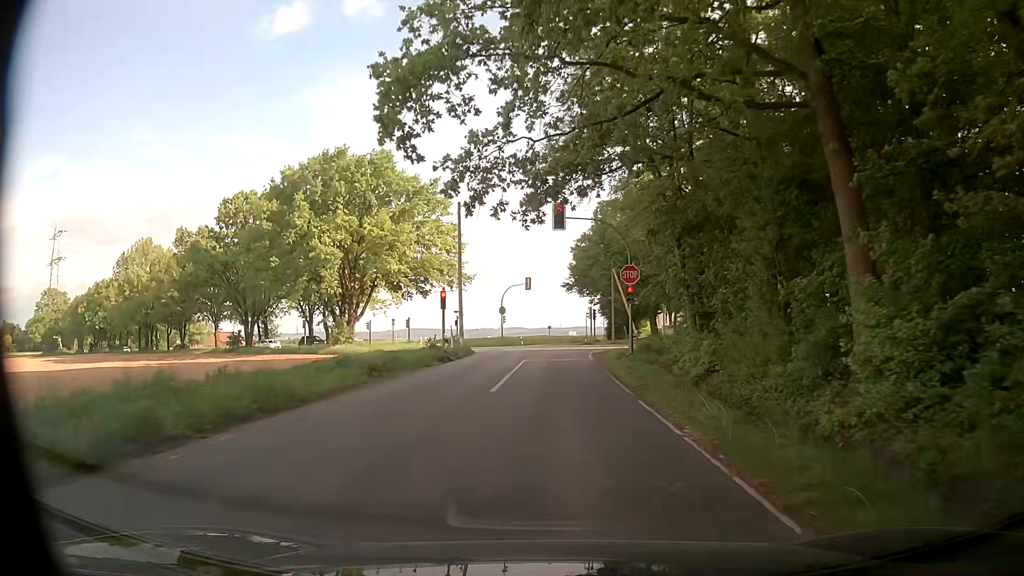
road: tertiary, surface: asphalt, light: Day
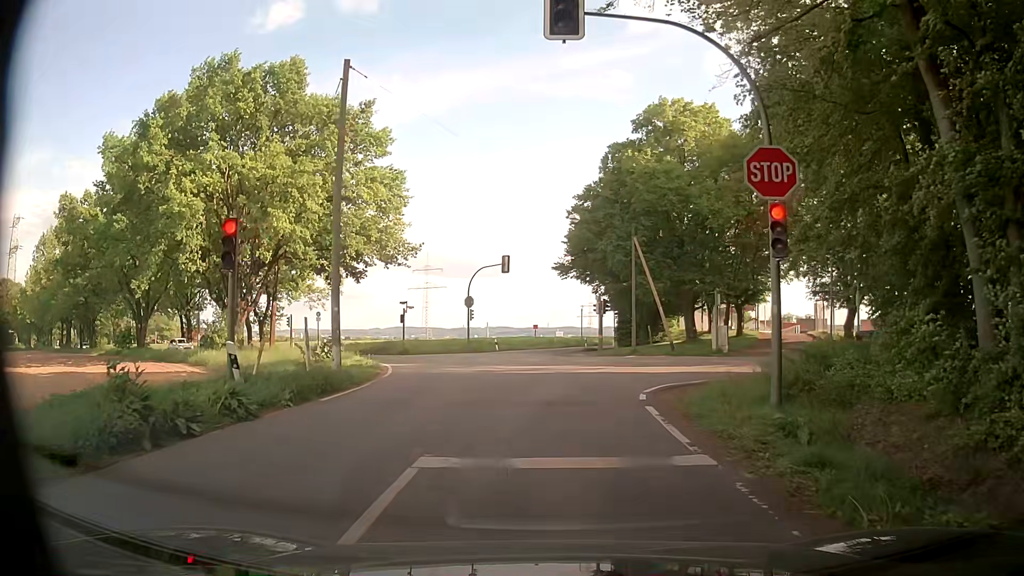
(+0.2, +20.7) m; +1°
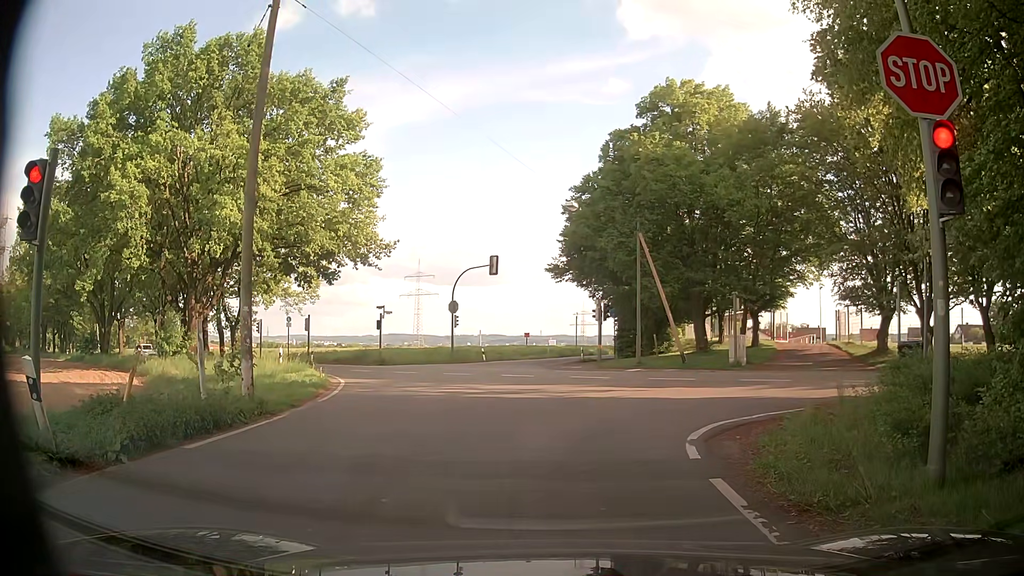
(0.0, +4.6) m; +1°
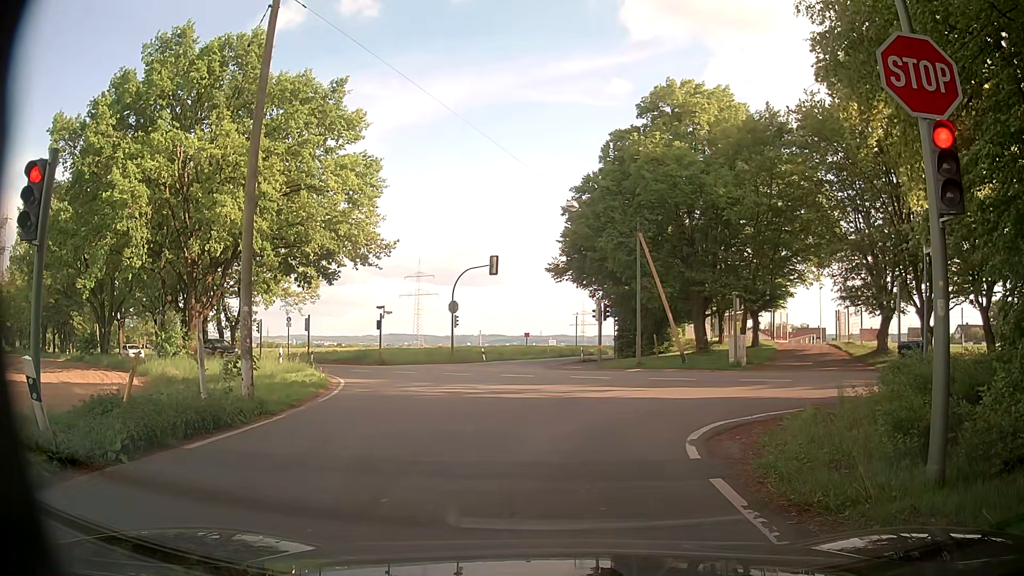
(0.0, +0.1) m; 0°
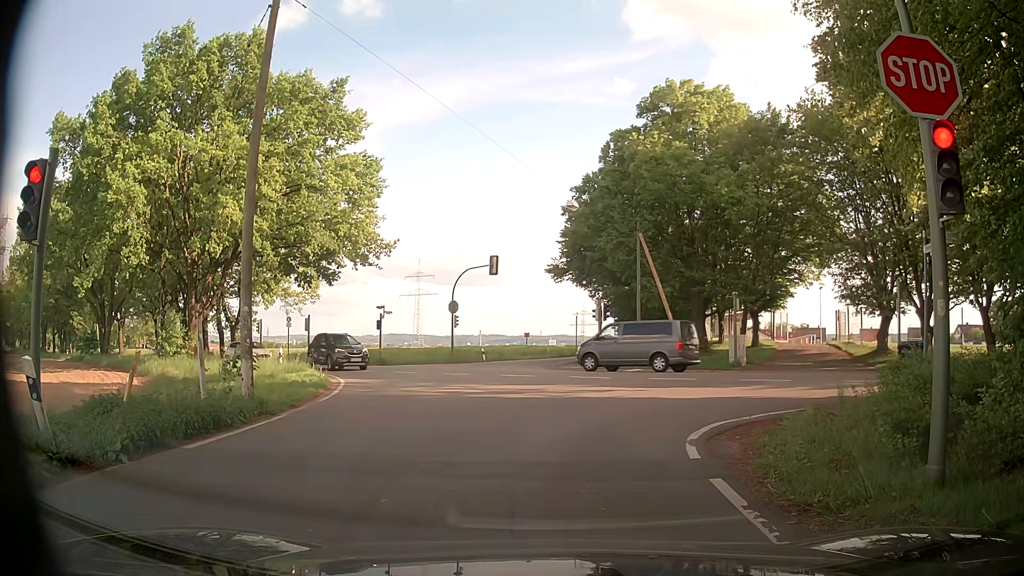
(0.0, 0.0) m; 0°
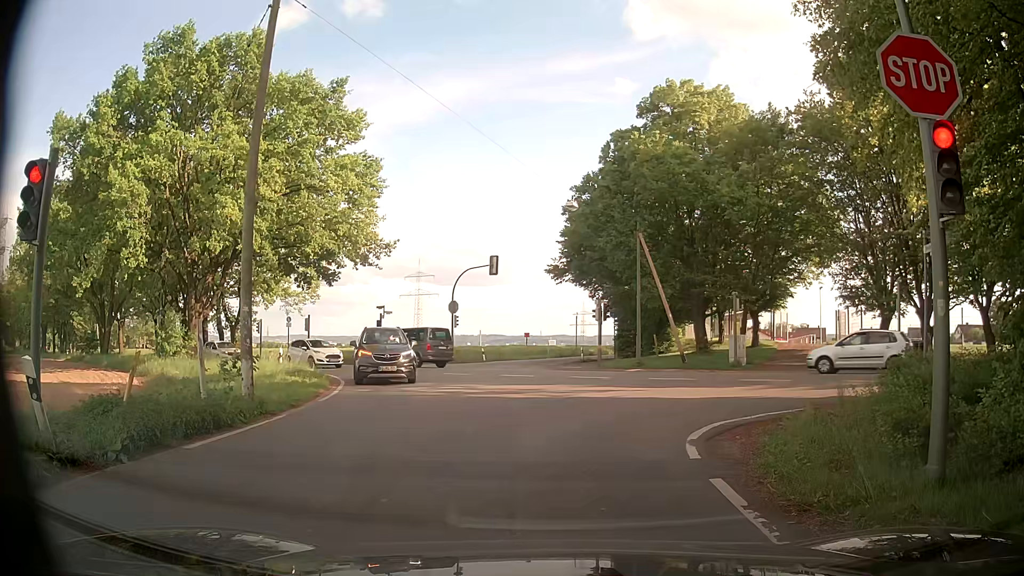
(0.0, 0.0) m; 0°
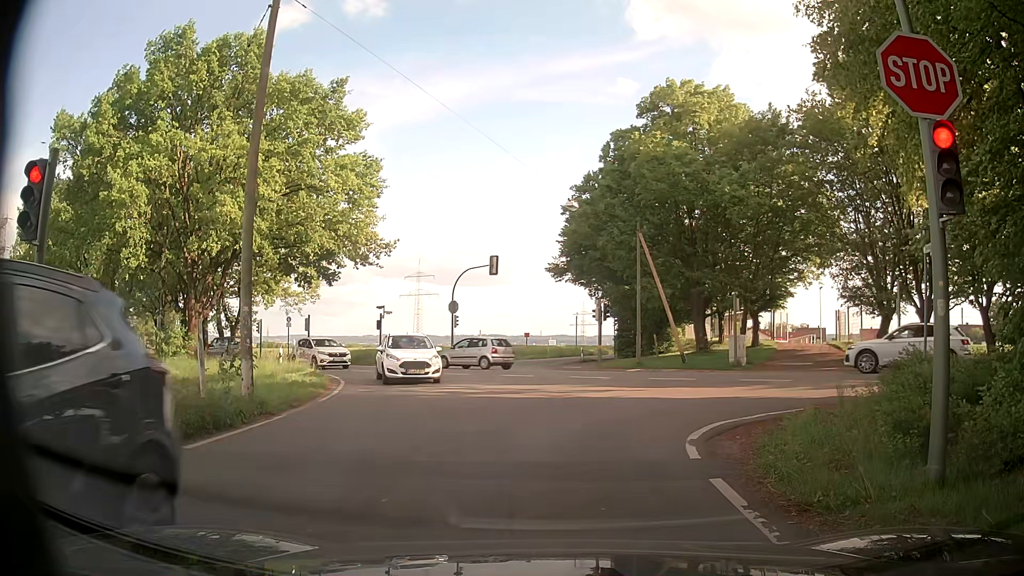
(0.0, 0.0) m; 0°
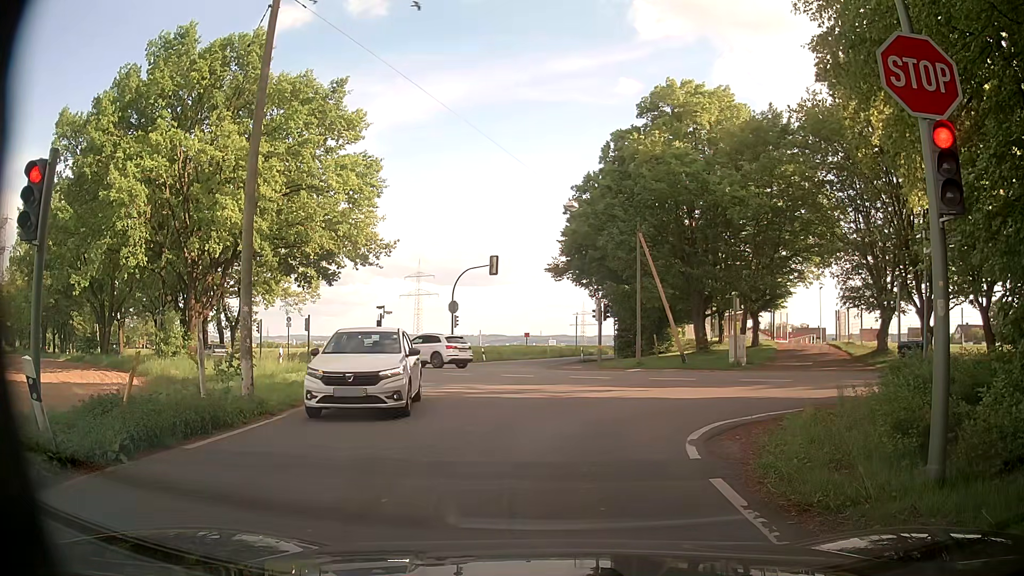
(0.0, 0.0) m; 0°
